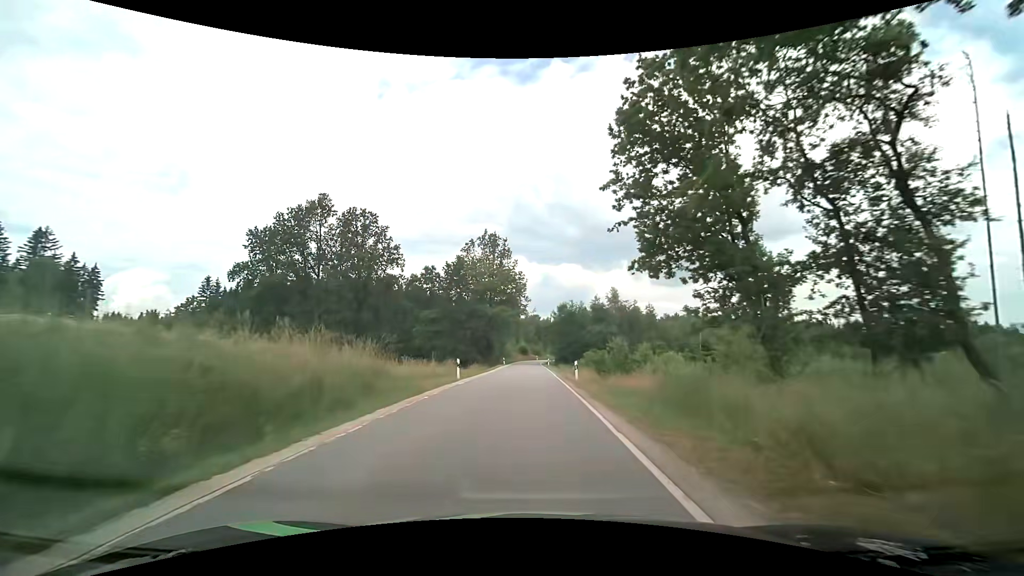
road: tertiary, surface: asphalt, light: Day
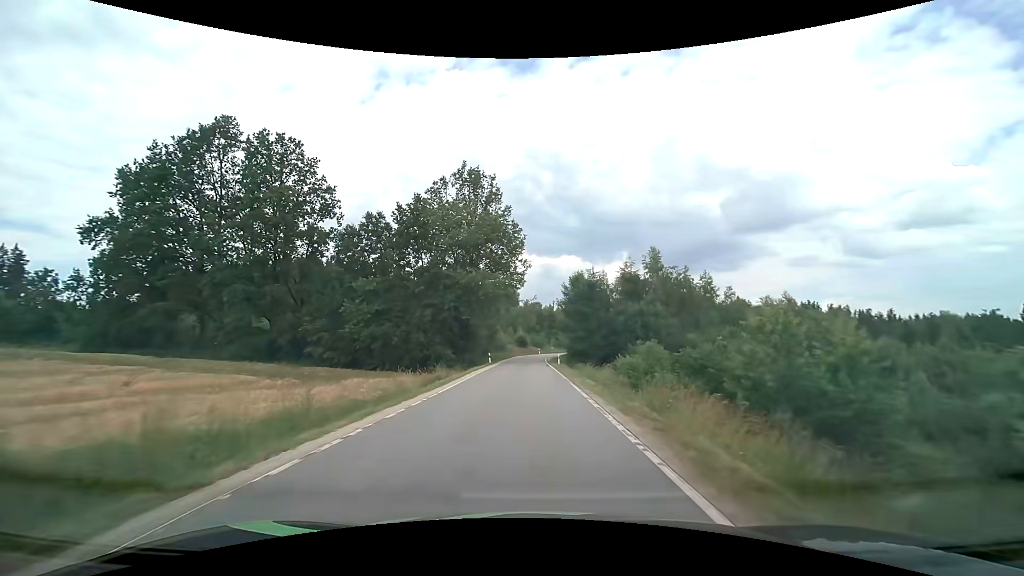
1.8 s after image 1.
(0.0, +25.4) m; 0°
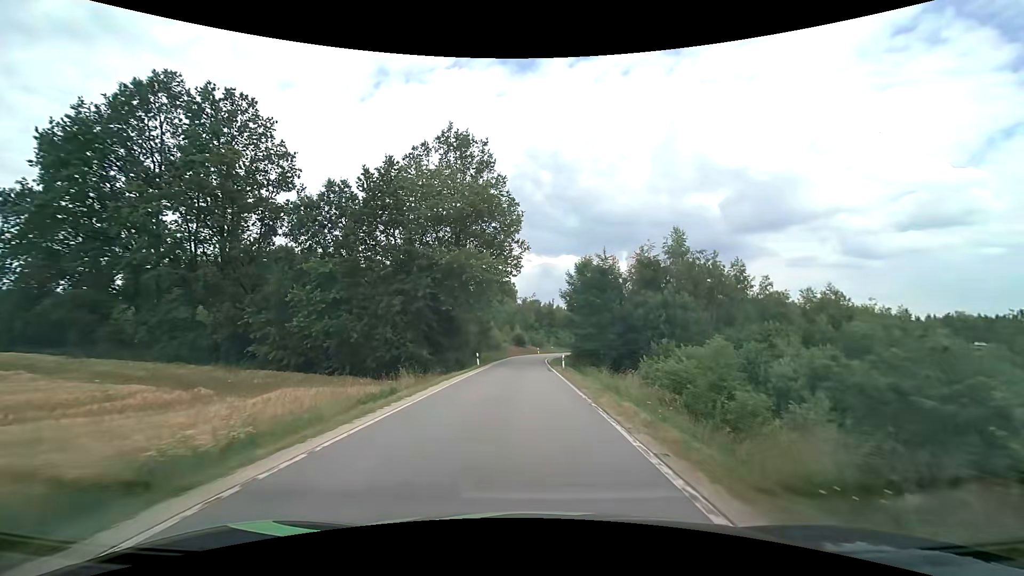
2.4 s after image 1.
(0.0, +8.7) m; 0°
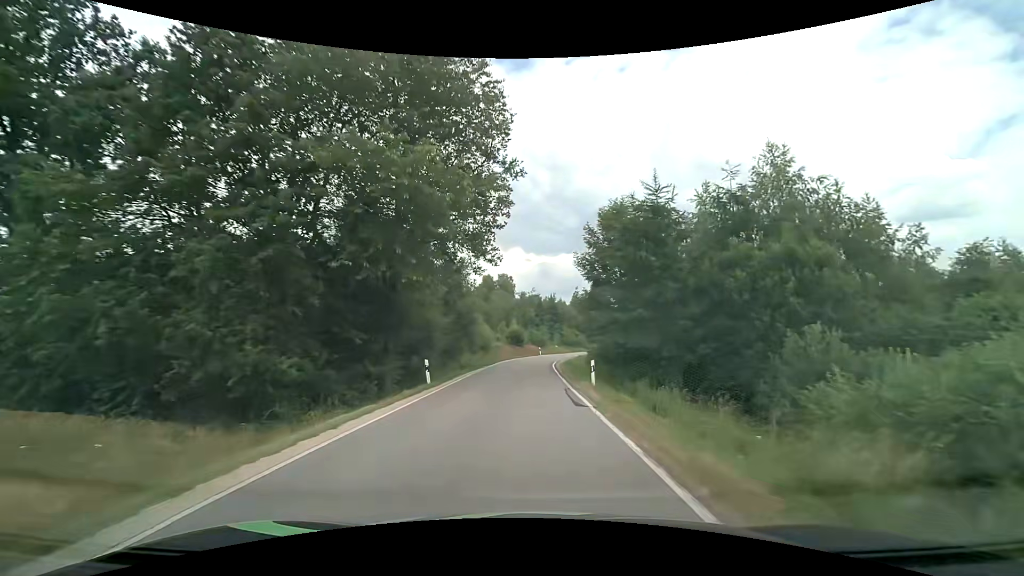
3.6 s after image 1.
(+0.1, +17.9) m; 0°
